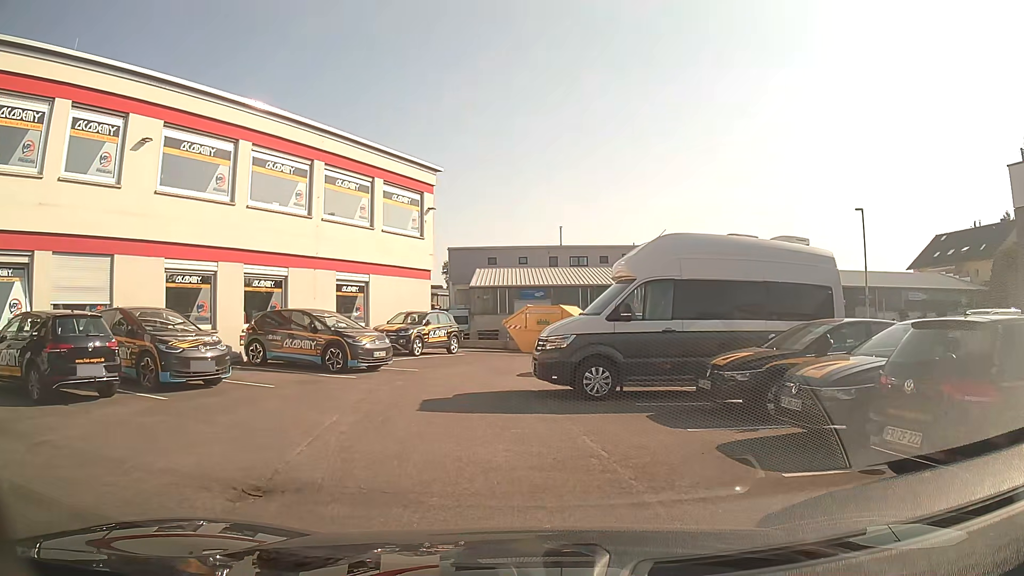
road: unclassified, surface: asphalt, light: Day
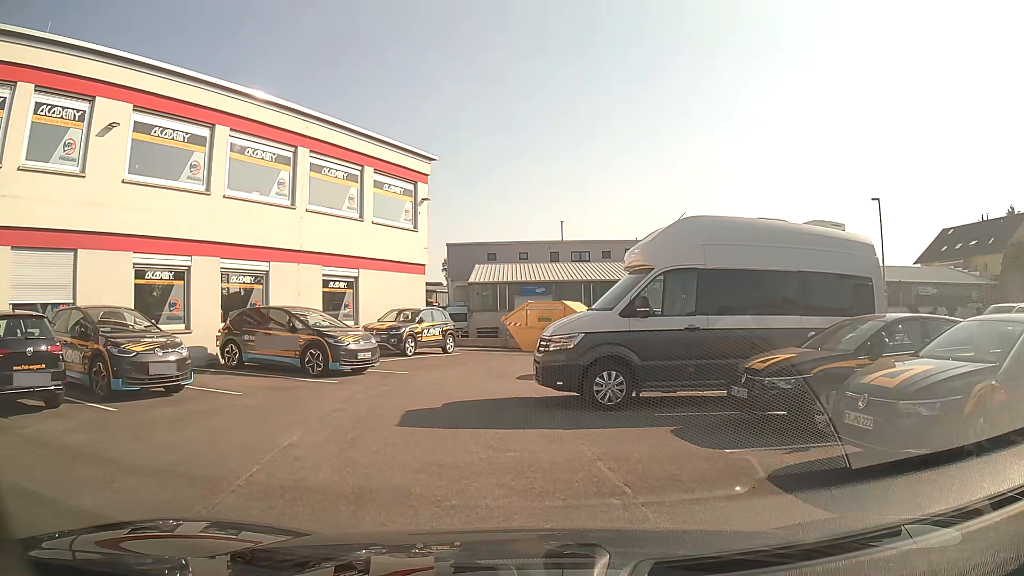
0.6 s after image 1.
(0.0, +1.6) m; +1°
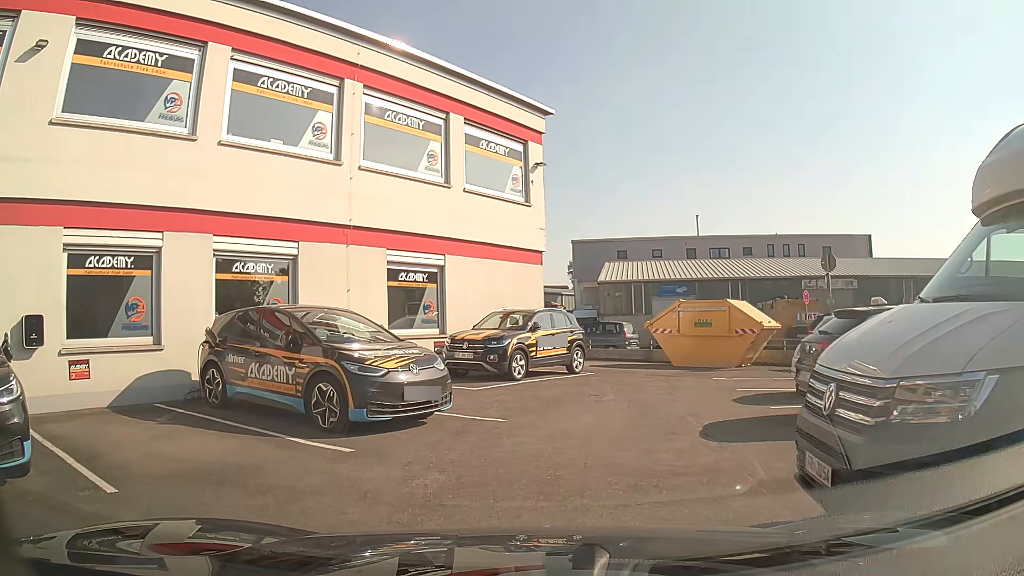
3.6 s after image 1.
(-0.6, +6.9) m; -11°
